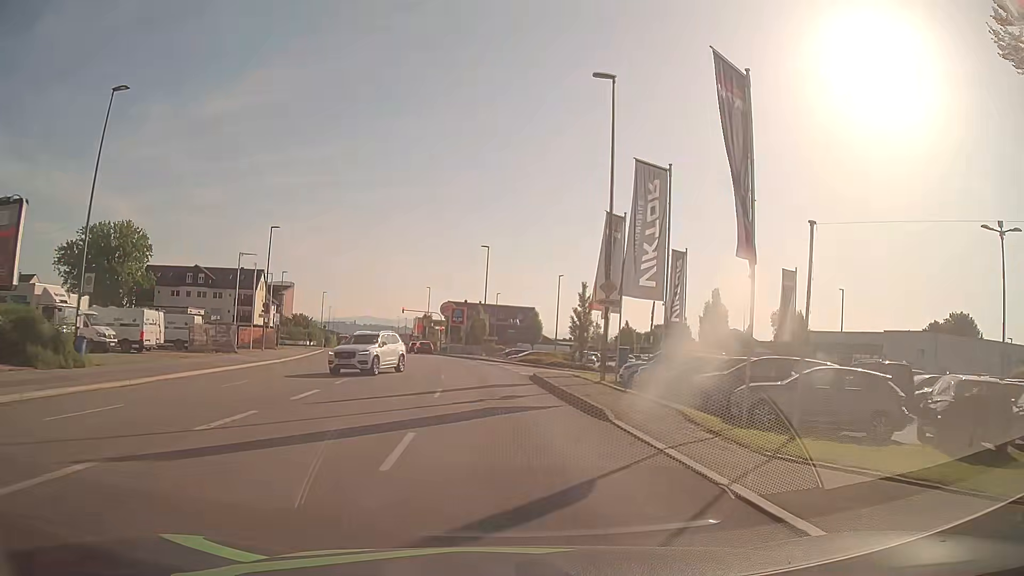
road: tertiary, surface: asphalt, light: Day
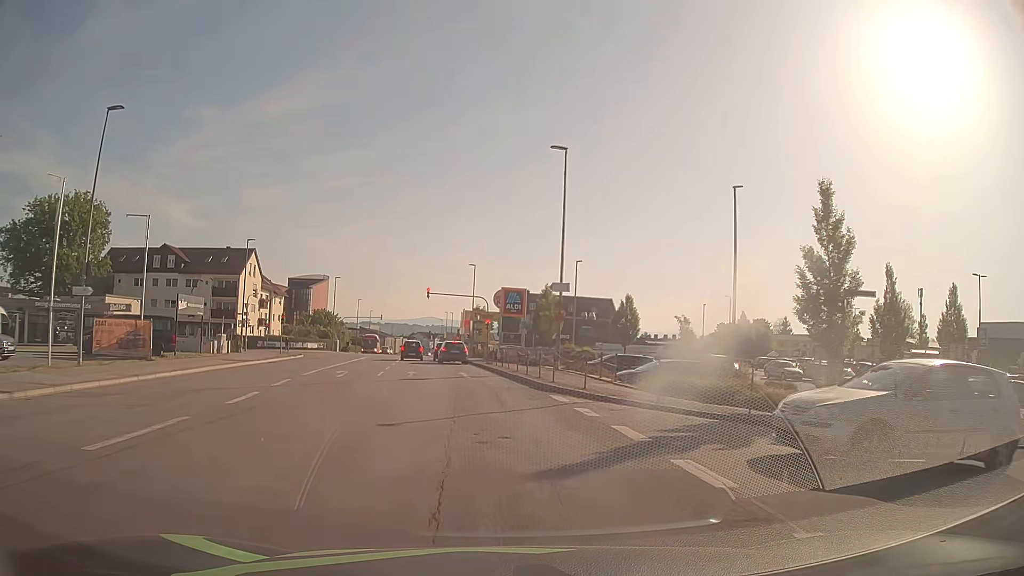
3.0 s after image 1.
(-1.3, +31.7) m; -5°
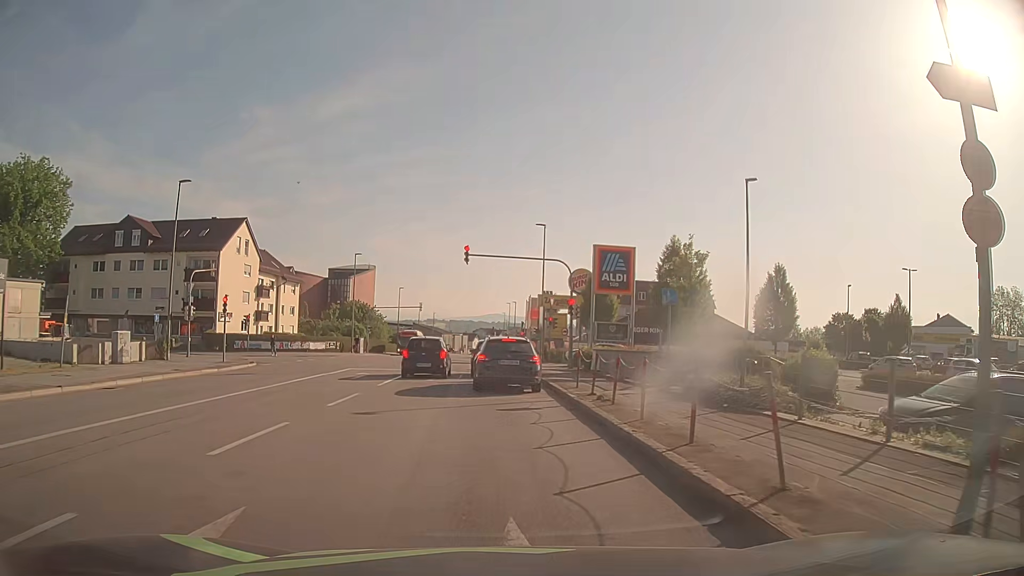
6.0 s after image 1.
(-1.5, +24.1) m; -6°
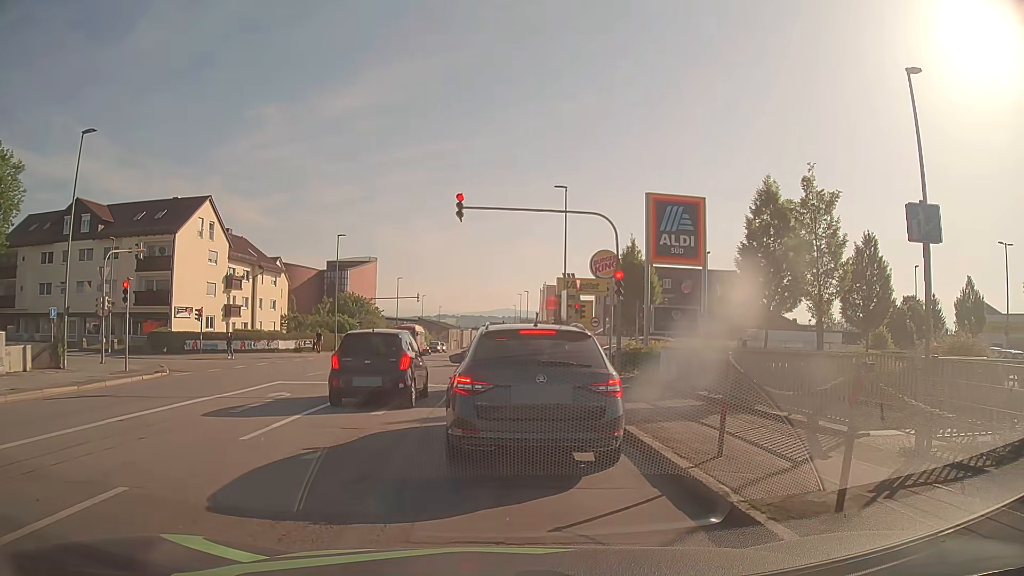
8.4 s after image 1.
(-0.2, +10.6) m; -1°
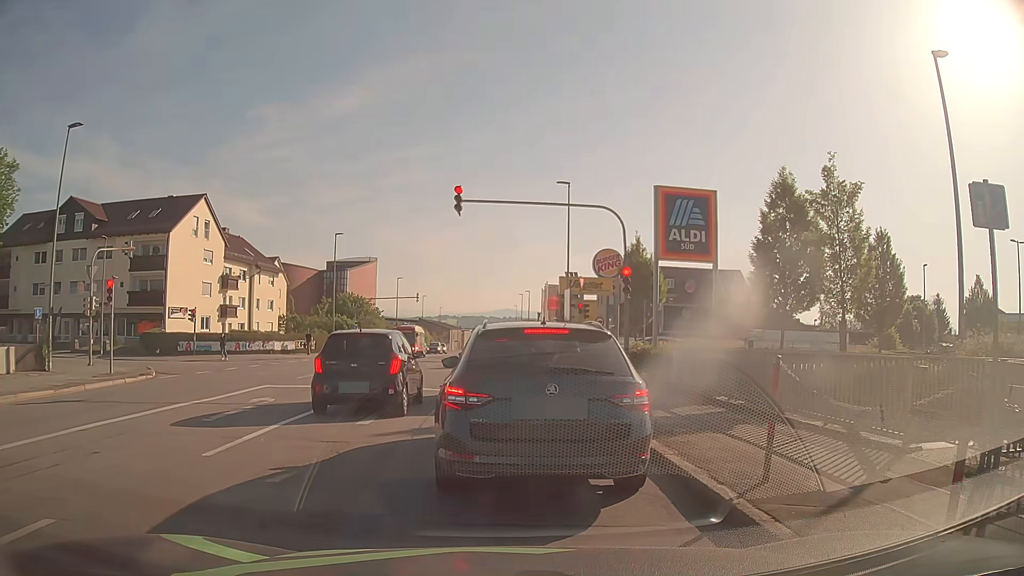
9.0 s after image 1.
(0.0, +1.1) m; -1°
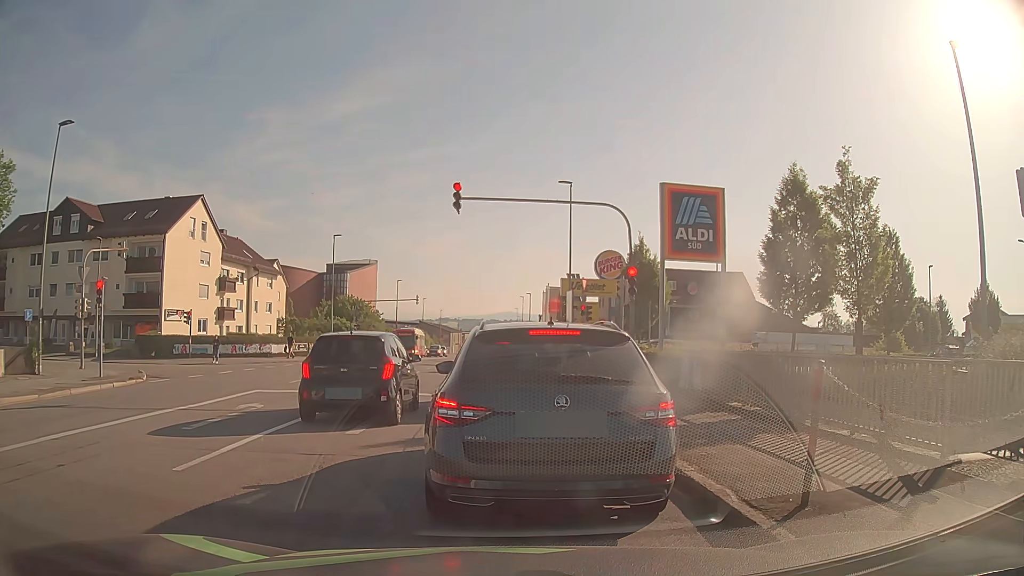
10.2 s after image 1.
(0.0, +0.7) m; 0°
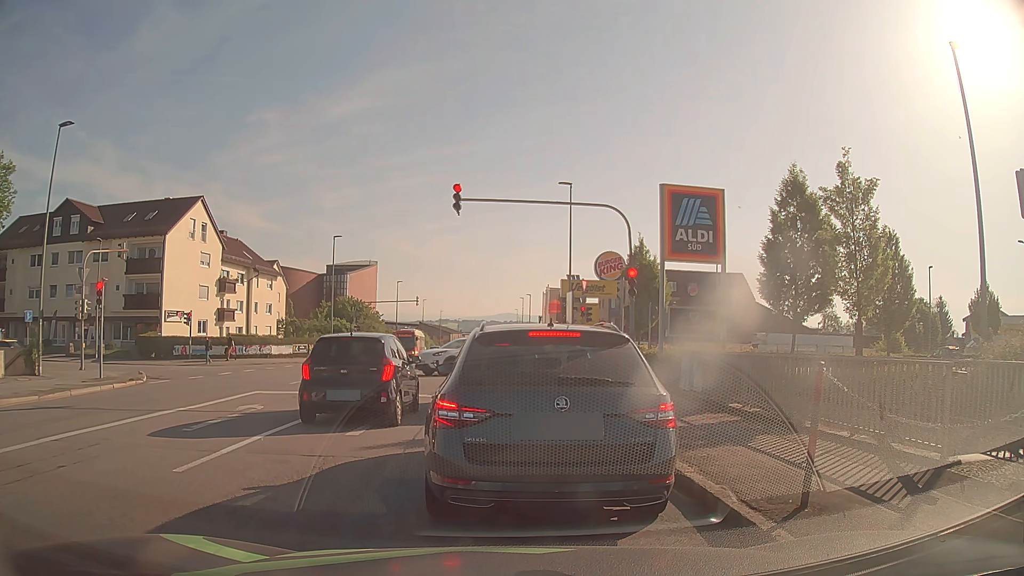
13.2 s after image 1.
(0.0, +0.1) m; 0°
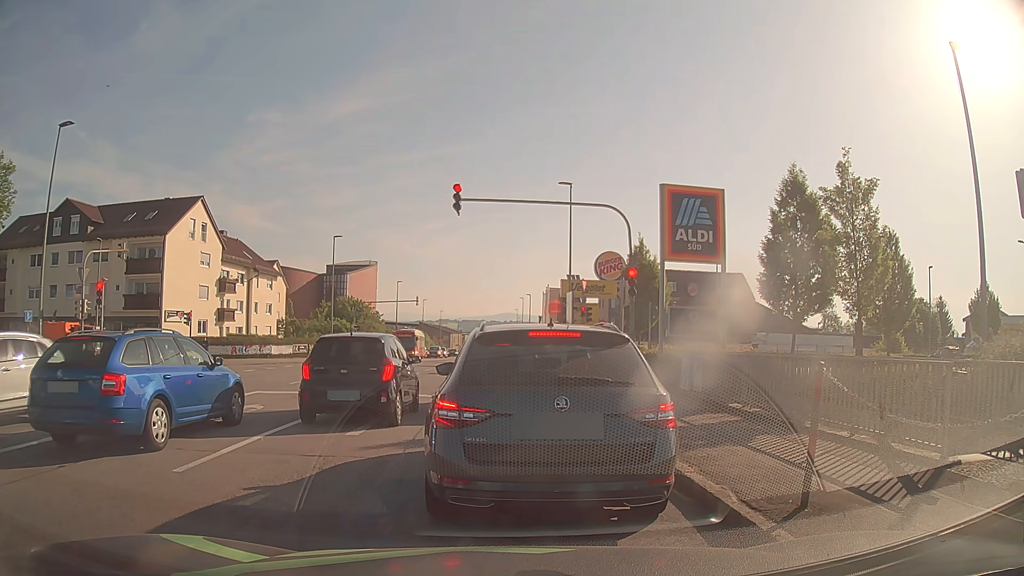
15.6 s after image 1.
(0.0, 0.0) m; 0°
